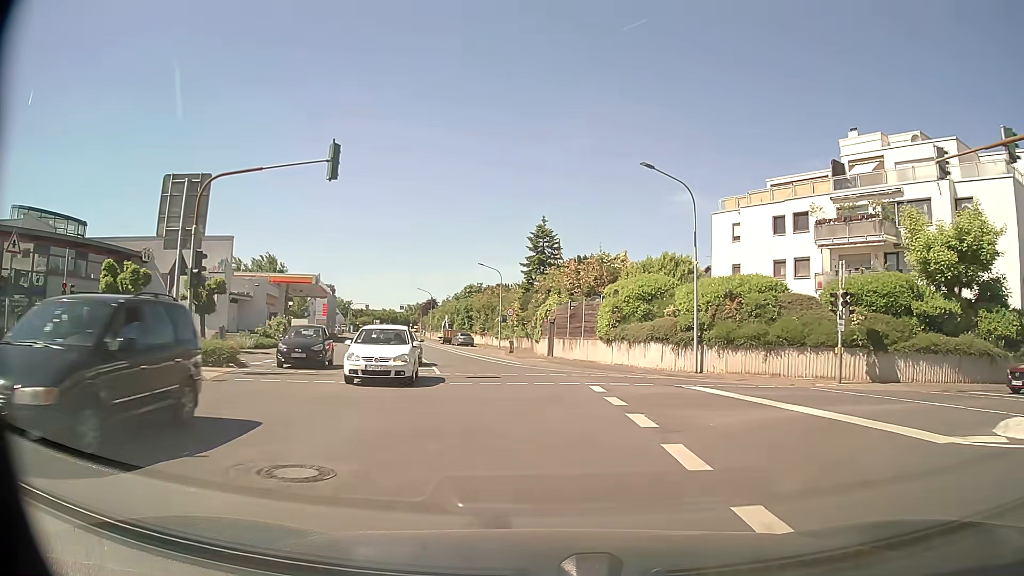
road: tertiary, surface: asphalt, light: Day
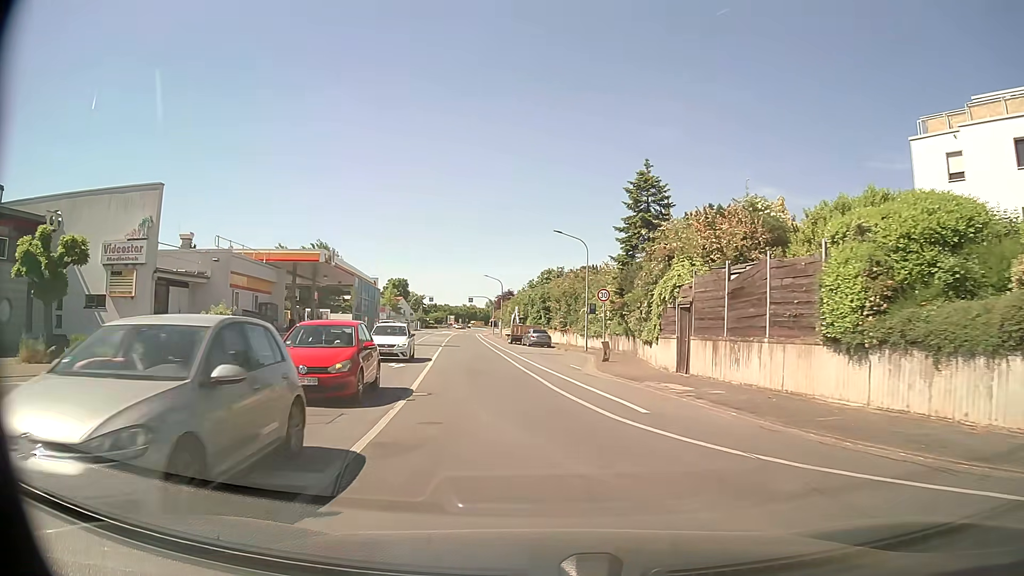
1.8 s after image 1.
(-1.0, +18.7) m; -7°
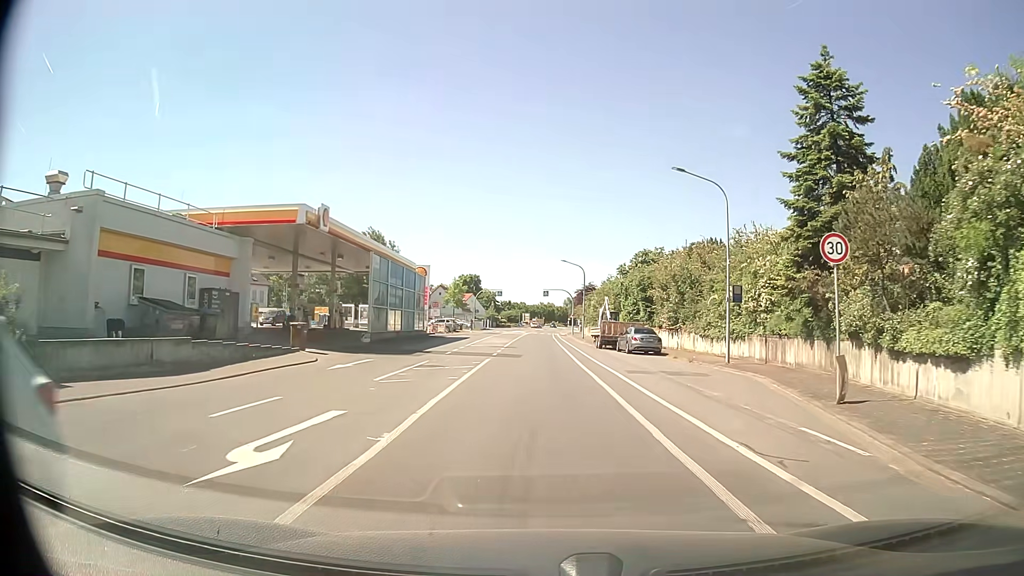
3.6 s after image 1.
(-1.3, +17.3) m; -7°
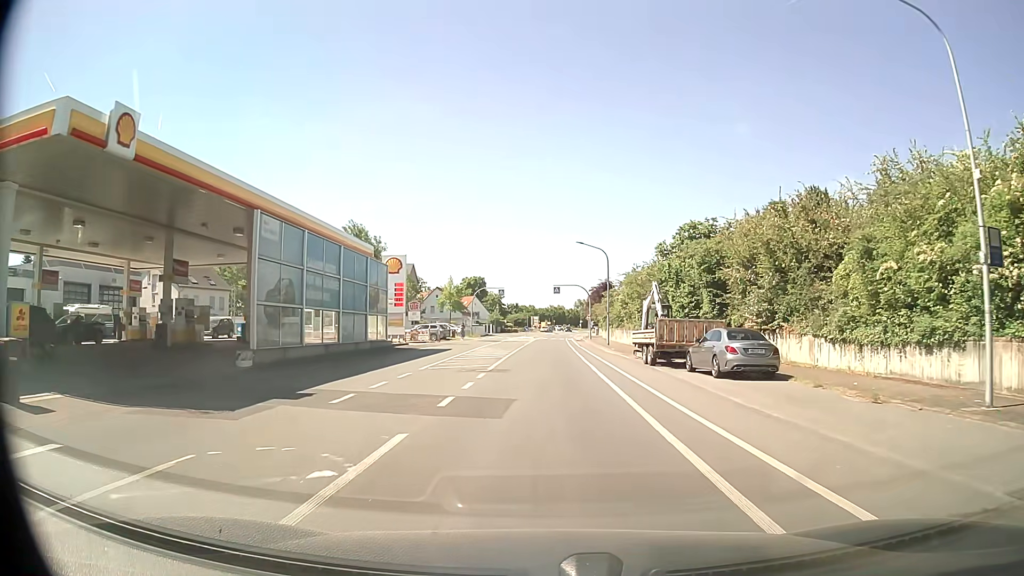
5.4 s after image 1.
(-0.1, +16.8) m; -1°
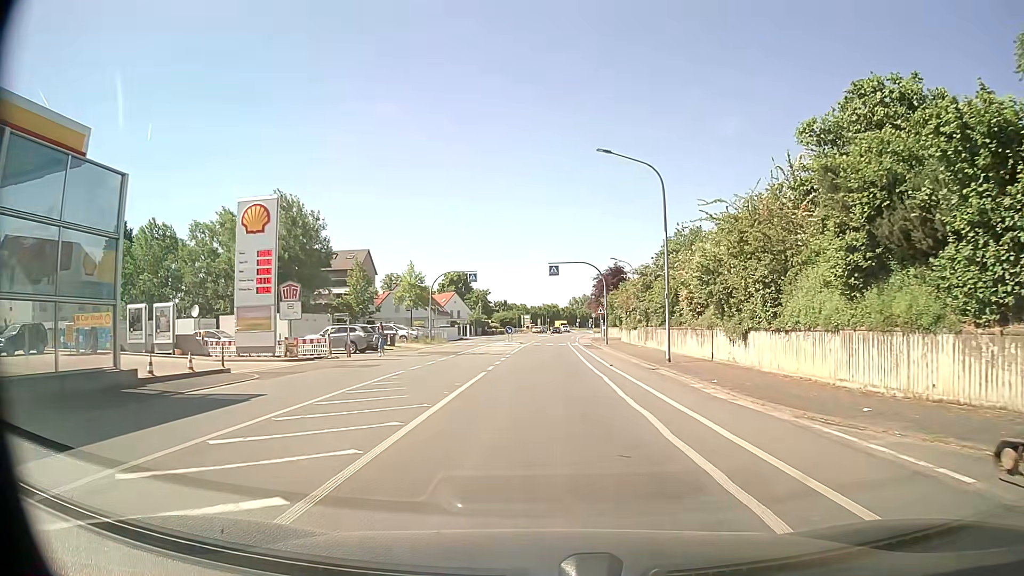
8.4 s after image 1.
(+0.1, +26.8) m; 0°
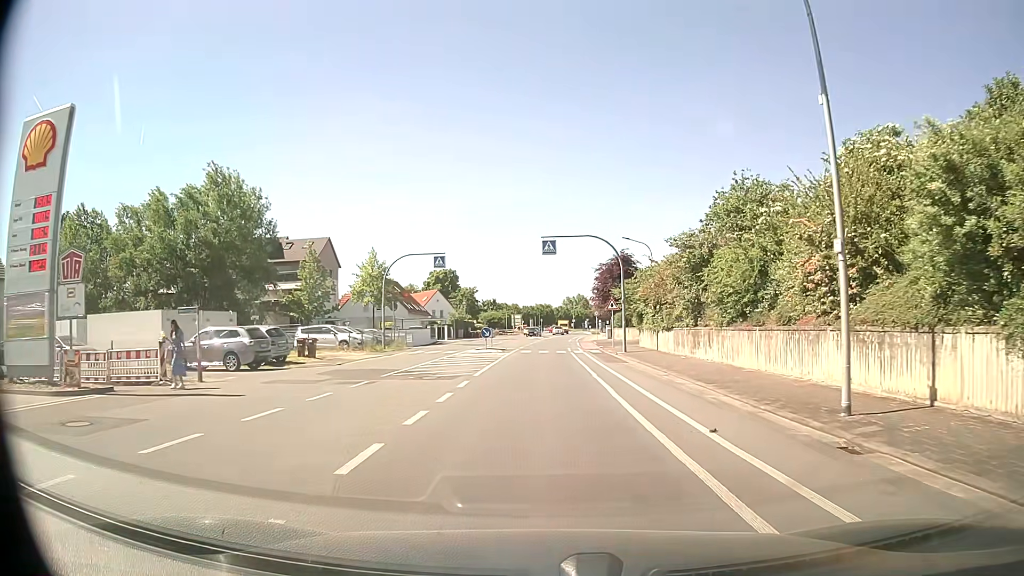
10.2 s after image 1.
(+0.2, +15.2) m; +1°
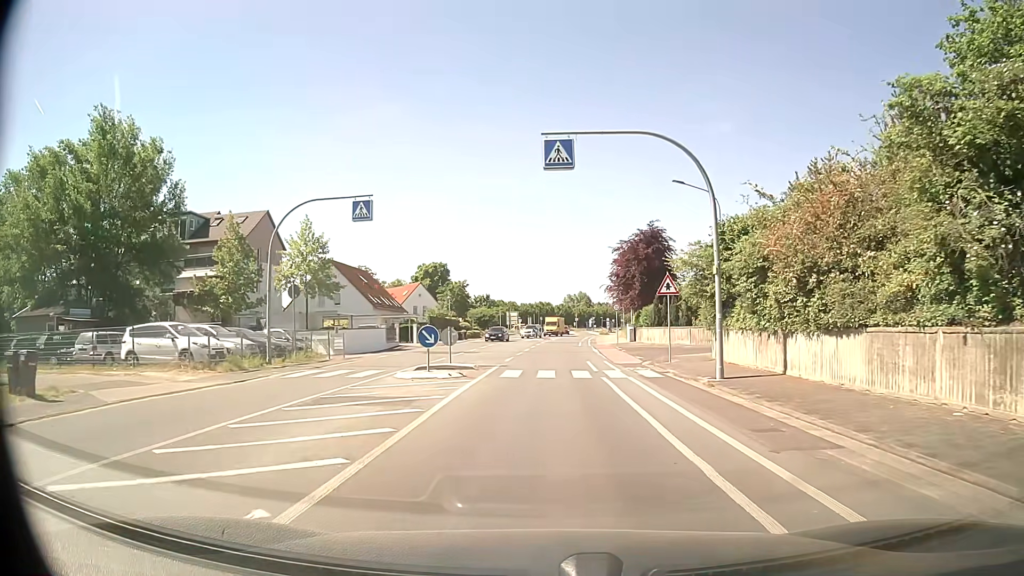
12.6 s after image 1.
(-0.1, +19.3) m; 0°
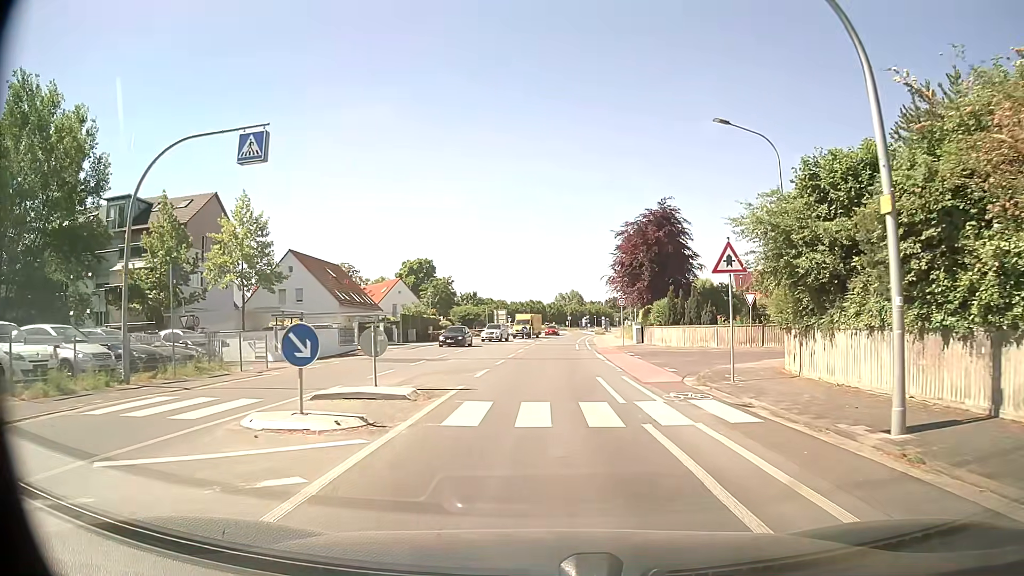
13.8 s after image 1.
(0.0, +9.3) m; +1°
(0, +10) (0, +20) (0, +30) (0, +40) (+1, +50) (+1, +60) (+2, +70) (+3, +80) (+4, +90) (+5, +100) m
